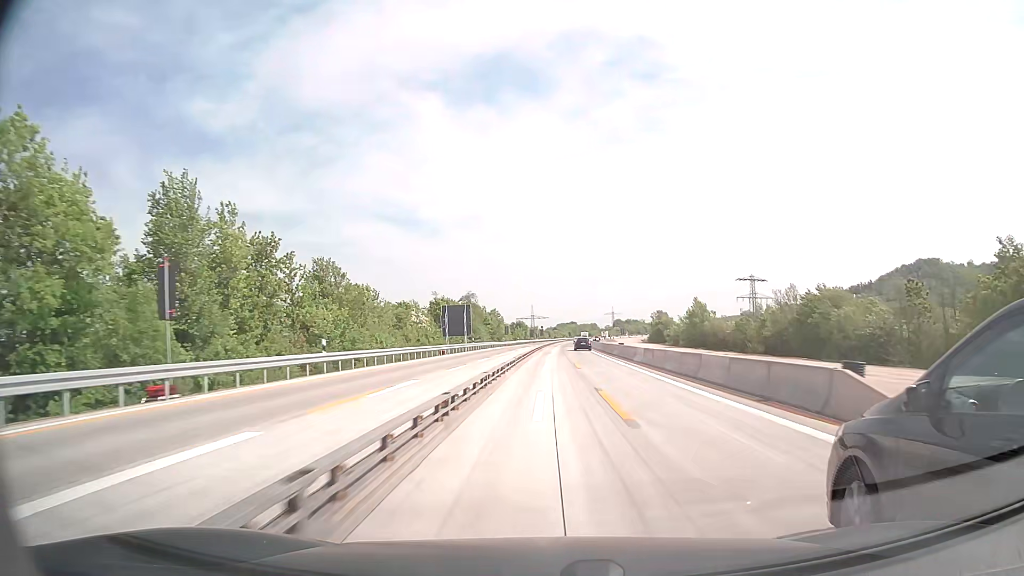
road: motorway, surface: concrete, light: Day
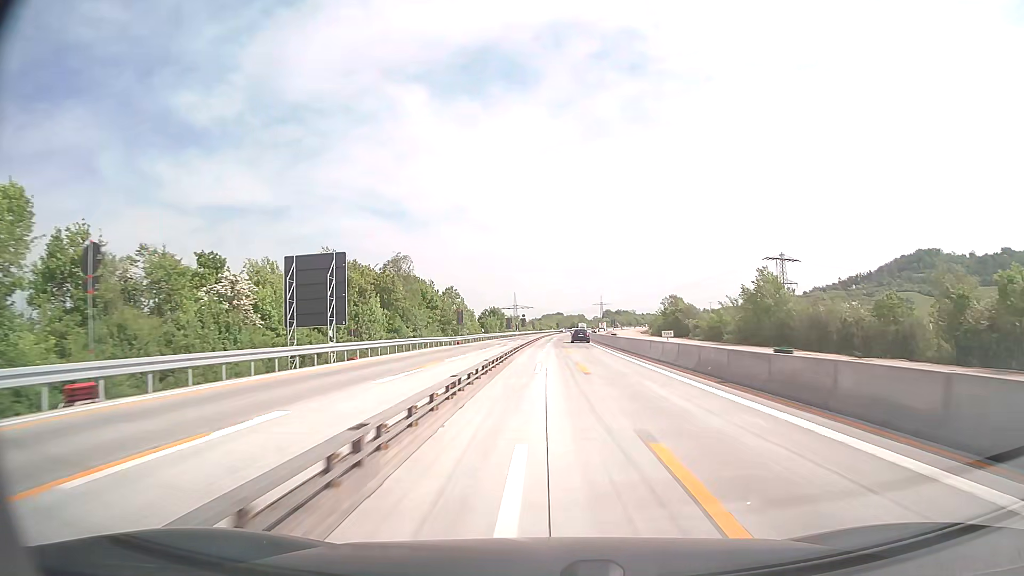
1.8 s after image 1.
(+0.6, +46.4) m; +1°
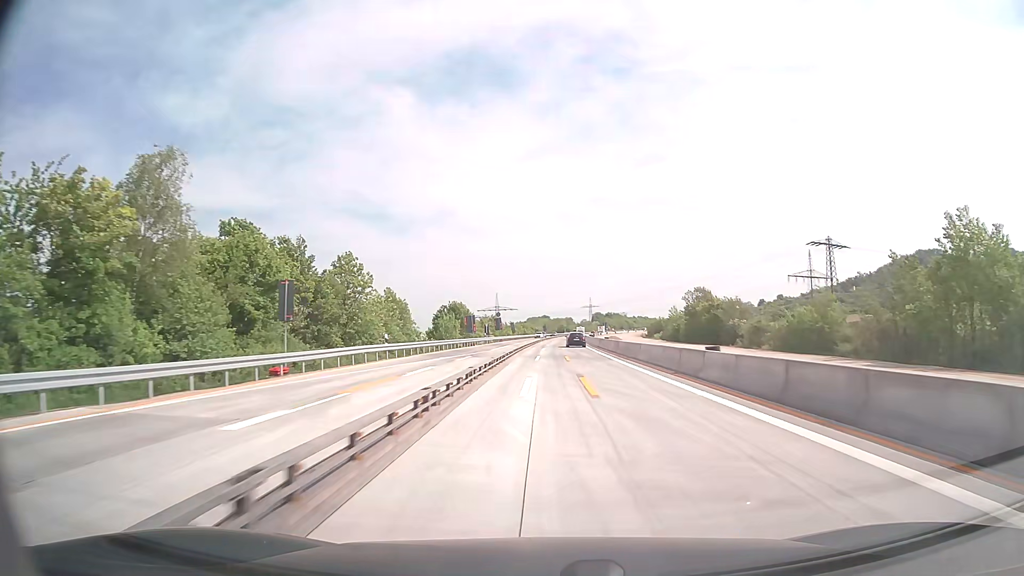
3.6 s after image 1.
(+0.4, +43.7) m; +1°
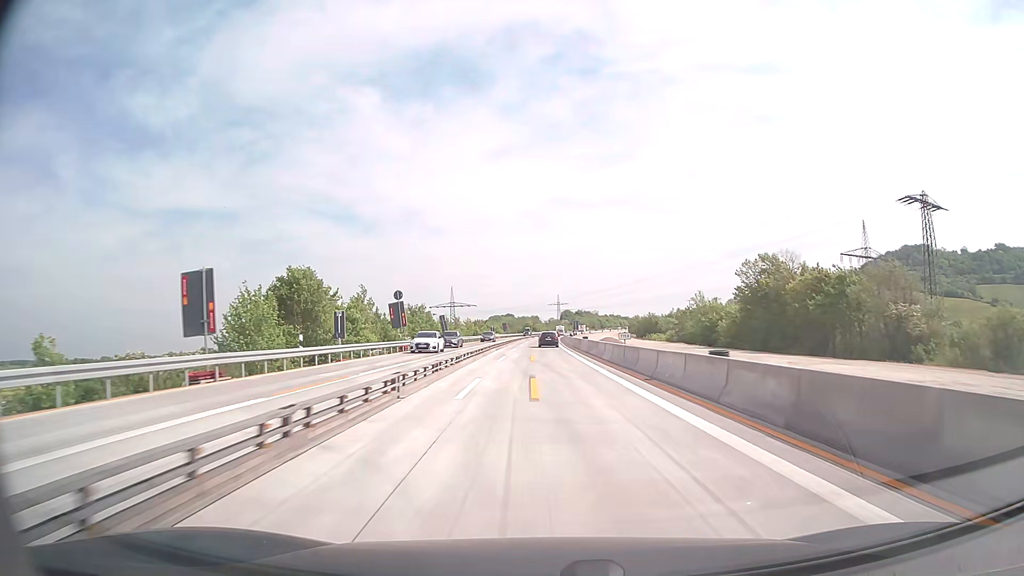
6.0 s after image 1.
(+1.3, +56.4) m; +3°
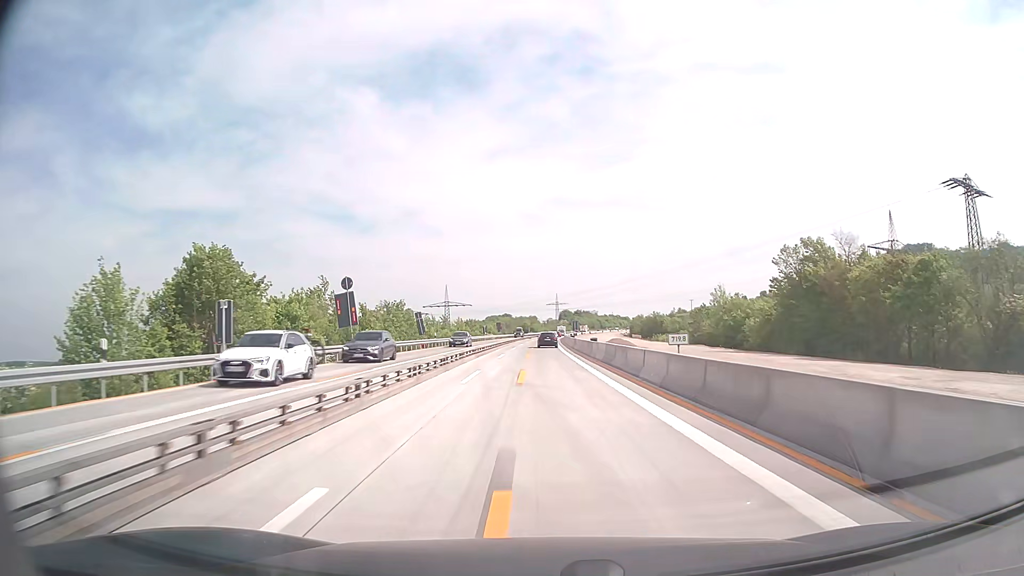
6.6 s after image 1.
(0.0, +13.7) m; 0°
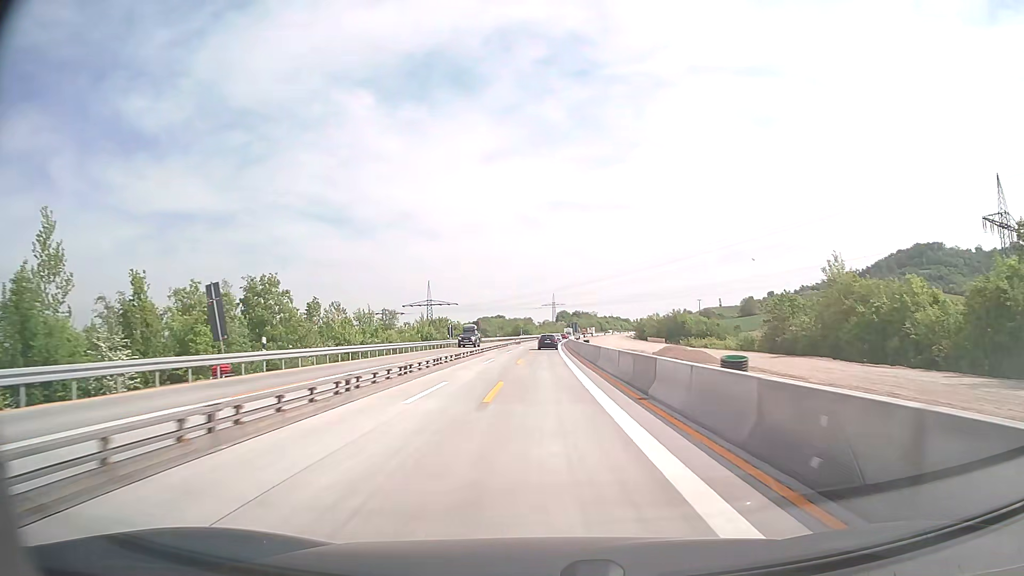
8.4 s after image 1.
(+0.1, +40.4) m; 0°
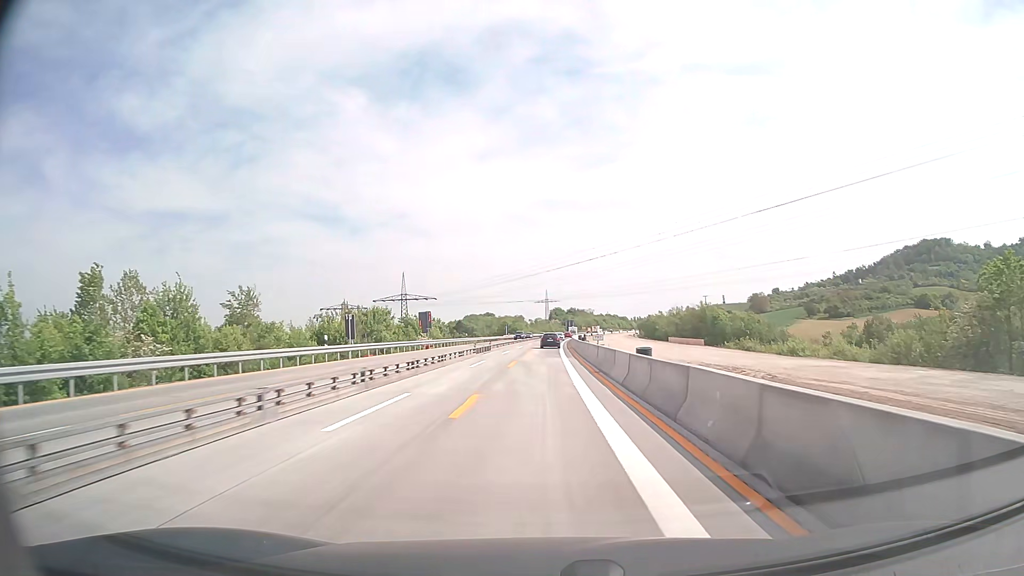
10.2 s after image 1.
(+0.3, +39.7) m; +1°
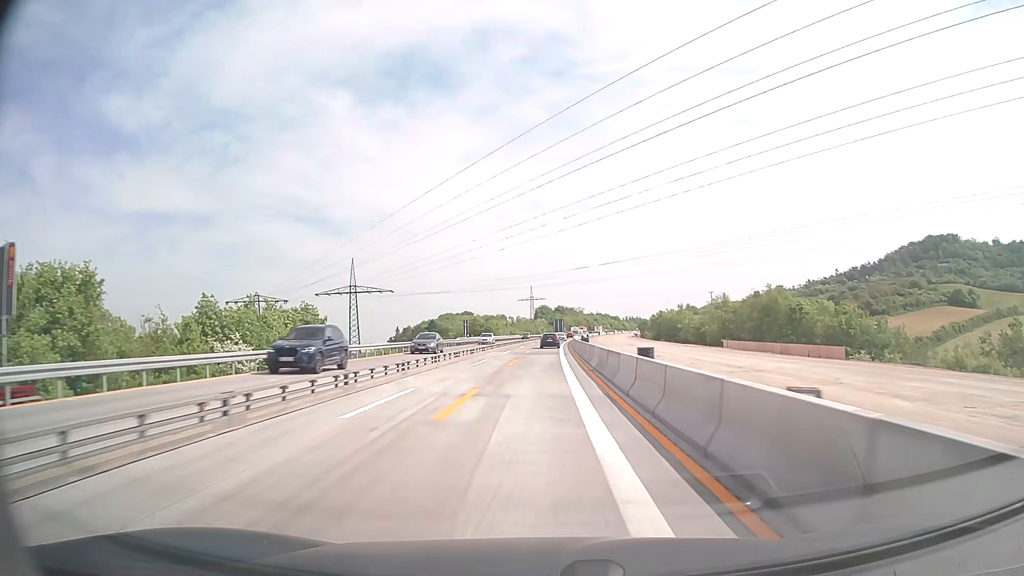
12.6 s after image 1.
(+0.6, +52.1) m; +1°
(0, +10) (0, +20) (0, +30) (0, +40) (+1, +50) (+1, +60) (+1, +70) (+1, +80) (+2, +90) (+2, +100) m
